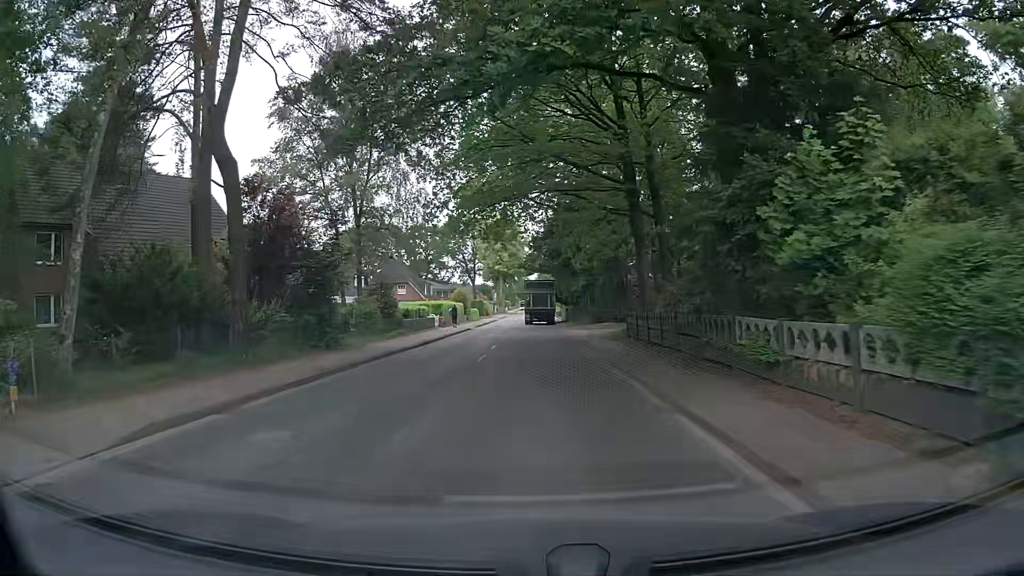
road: tertiary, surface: asphalt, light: Day
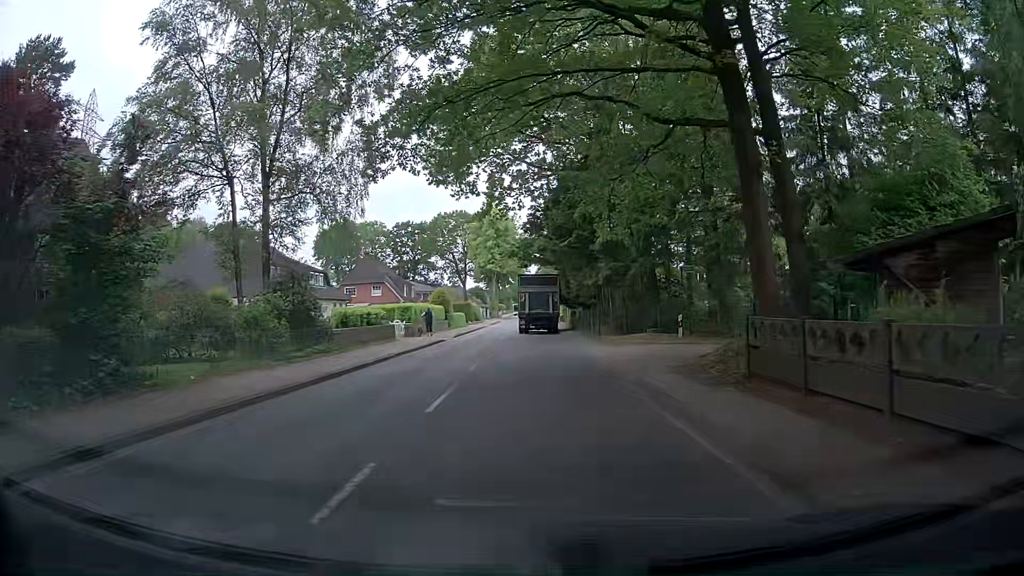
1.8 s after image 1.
(0.0, +13.8) m; 0°
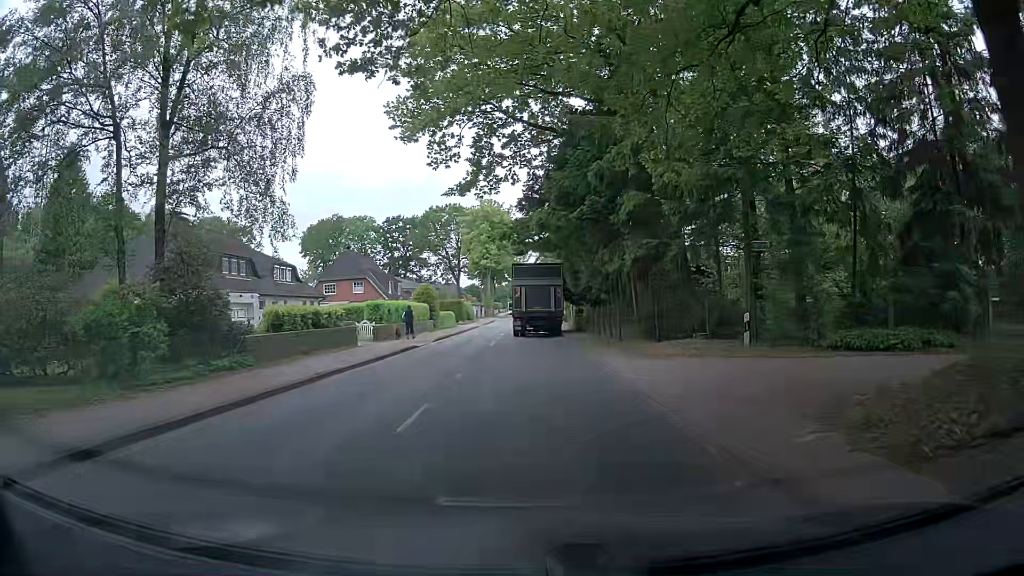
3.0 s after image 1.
(+0.1, +7.9) m; +1°
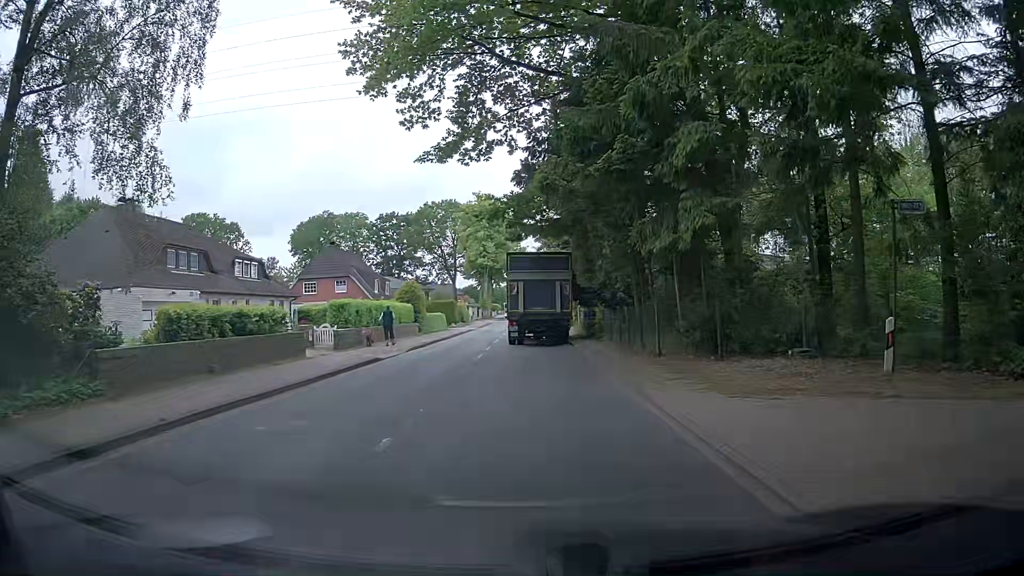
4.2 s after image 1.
(-0.1, +7.0) m; +1°
